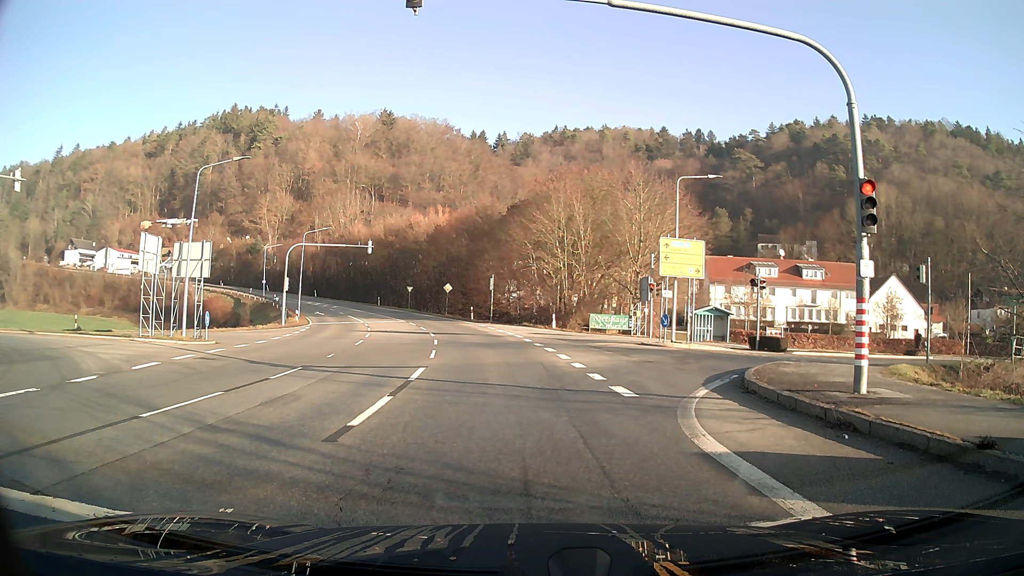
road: secondary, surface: asphalt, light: Day
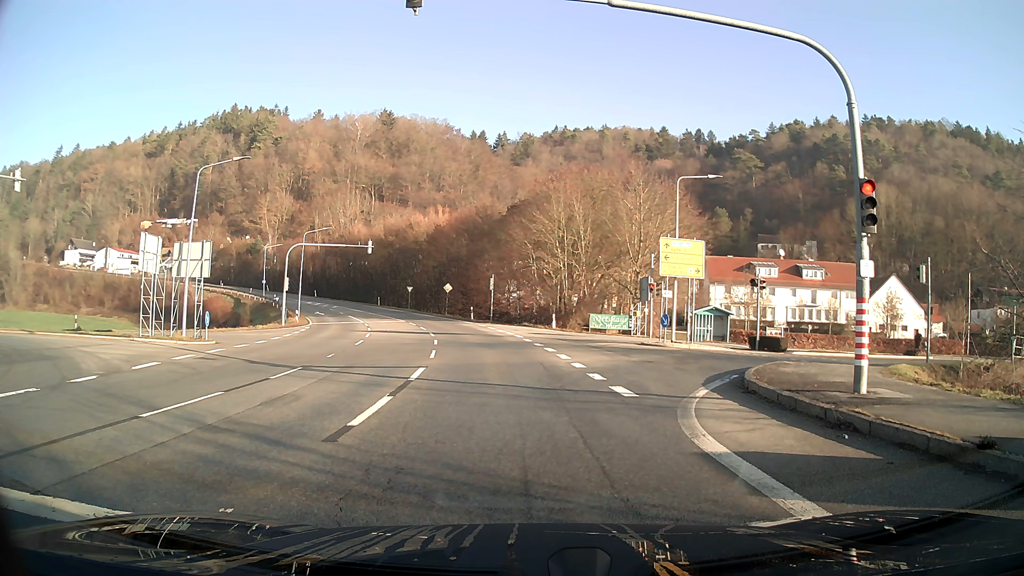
(0.0, 0.0) m; 0°
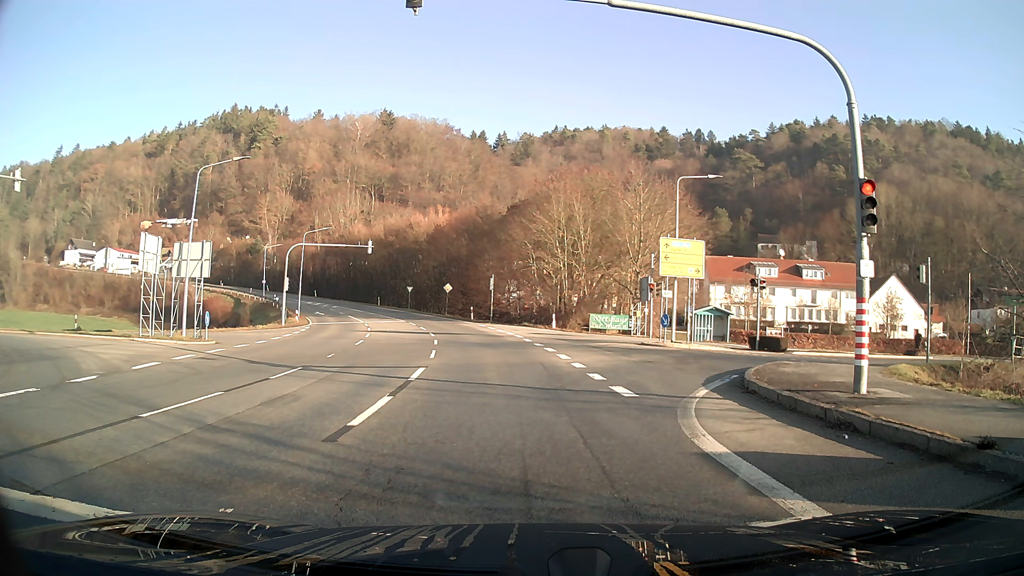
(0.0, 0.0) m; 0°
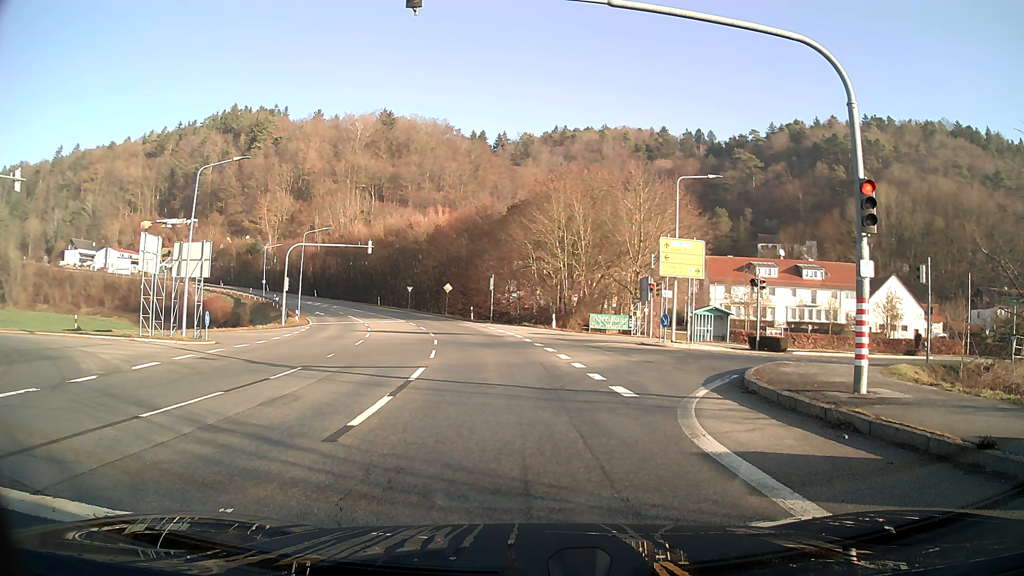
(0.0, 0.0) m; 0°
